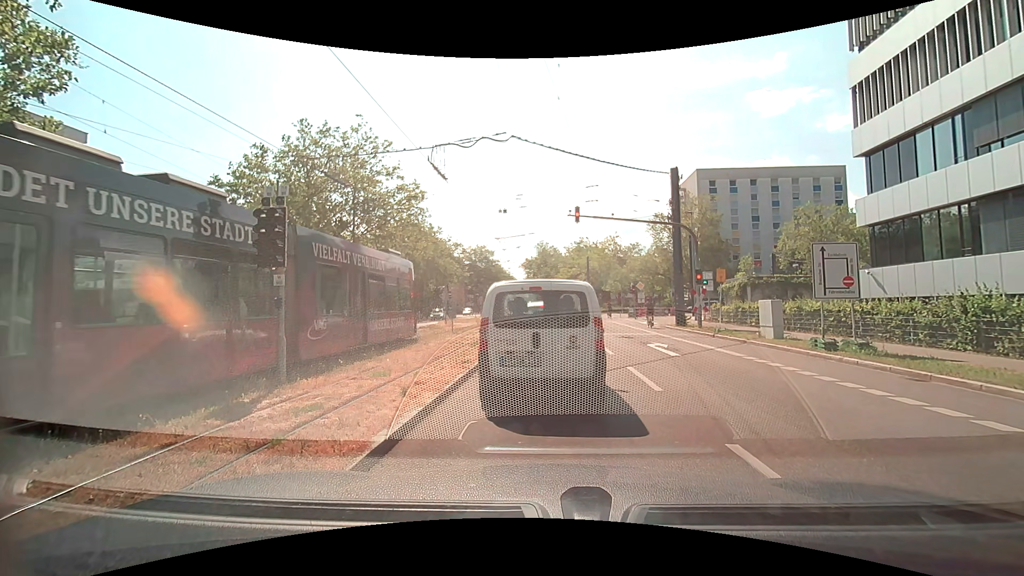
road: secondary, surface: asphalt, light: Day
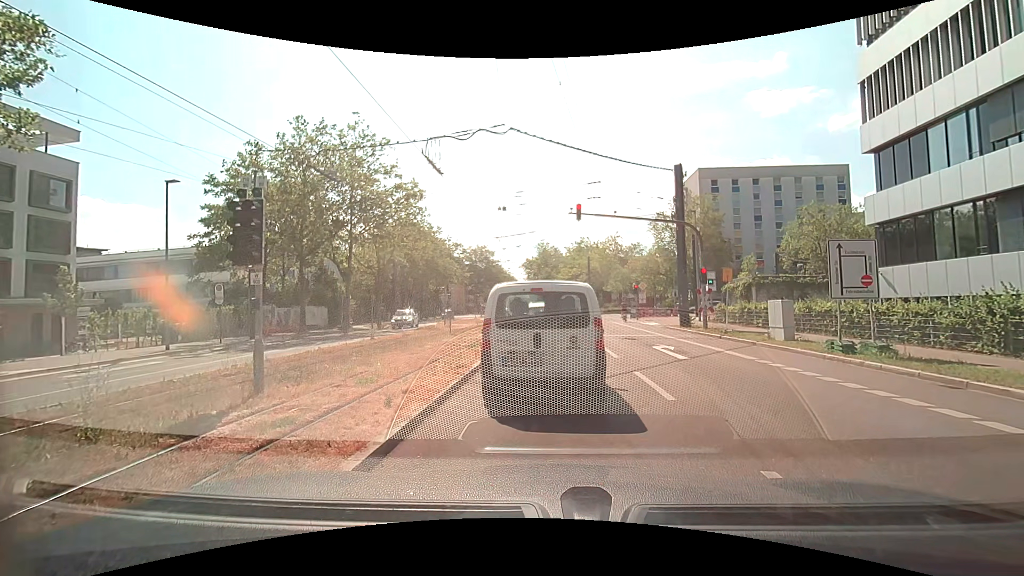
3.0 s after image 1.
(0.0, +0.7) m; 0°
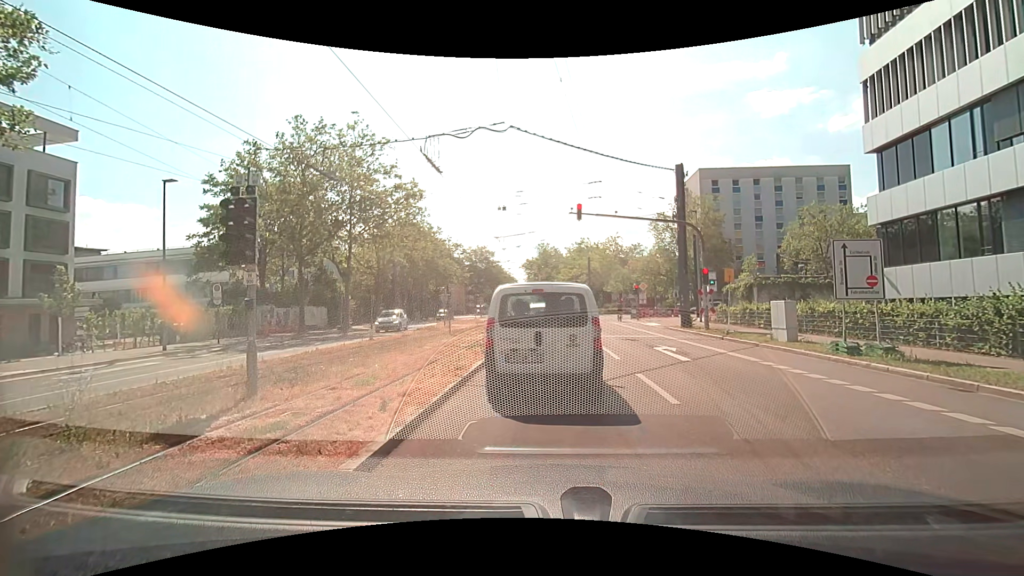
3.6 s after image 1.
(0.0, +0.2) m; 0°
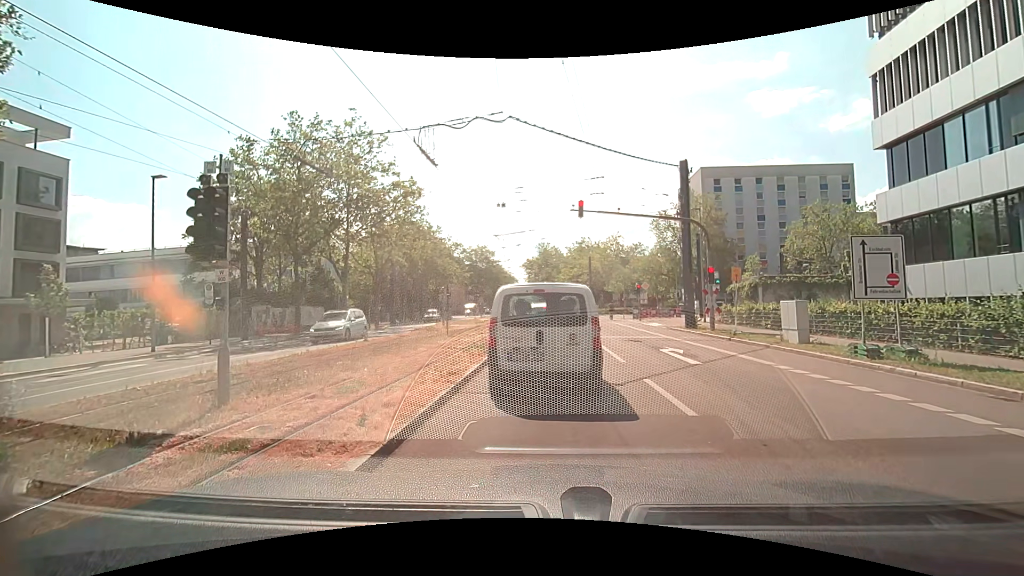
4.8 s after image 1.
(0.0, +0.8) m; 0°
